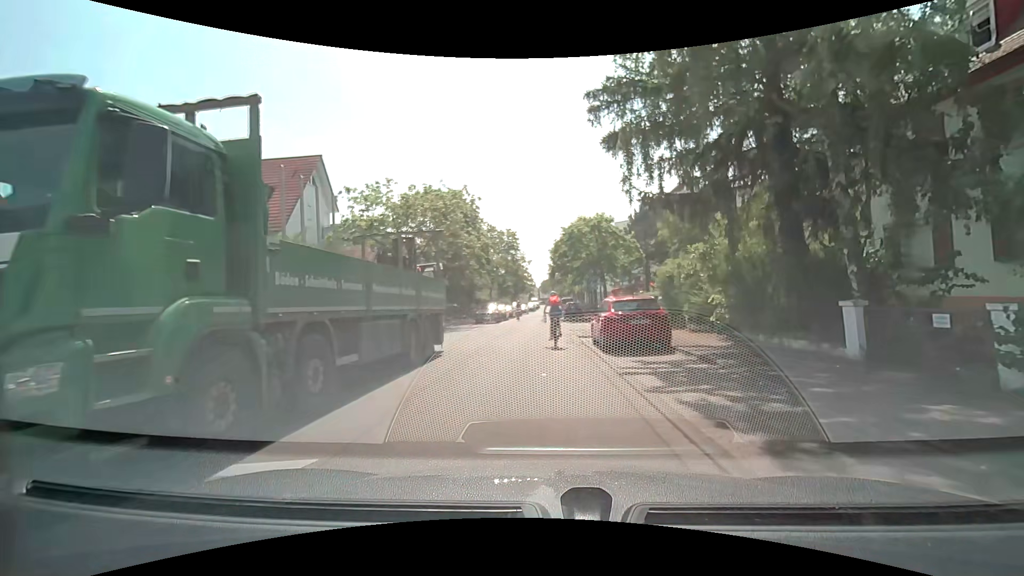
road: residential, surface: asphalt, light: Day
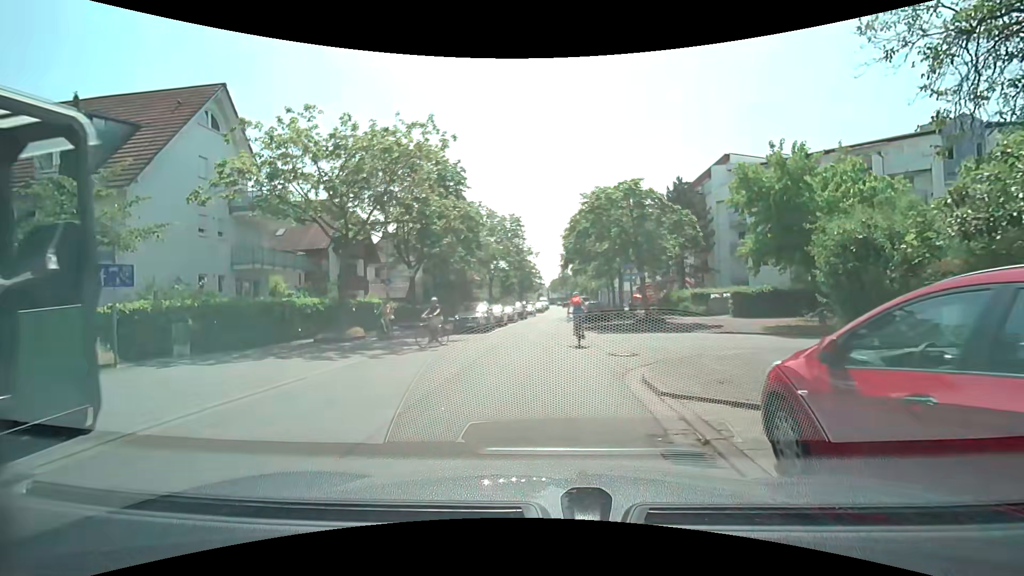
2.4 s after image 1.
(-0.1, +12.3) m; -2°
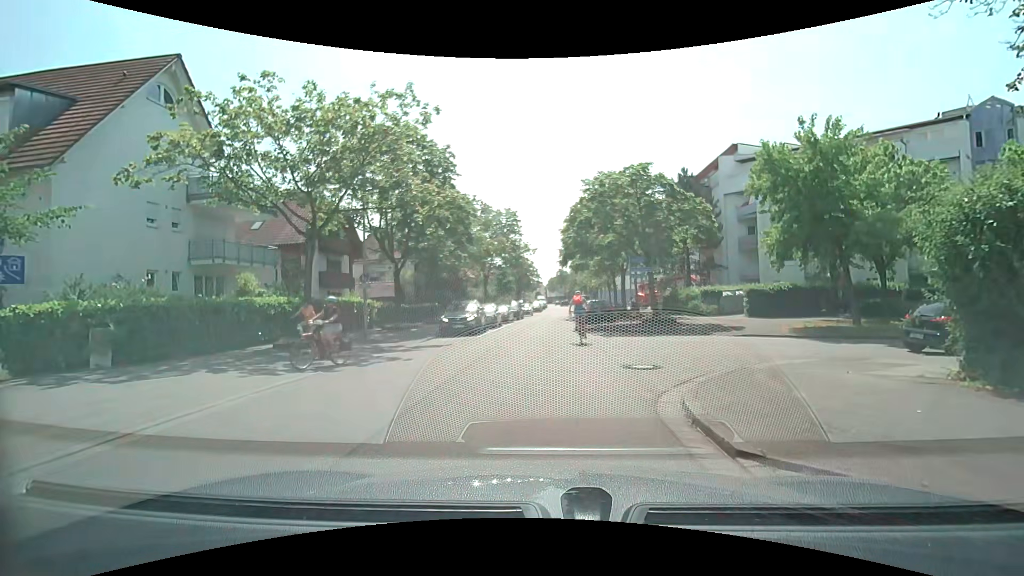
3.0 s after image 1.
(0.0, +2.9) m; +1°
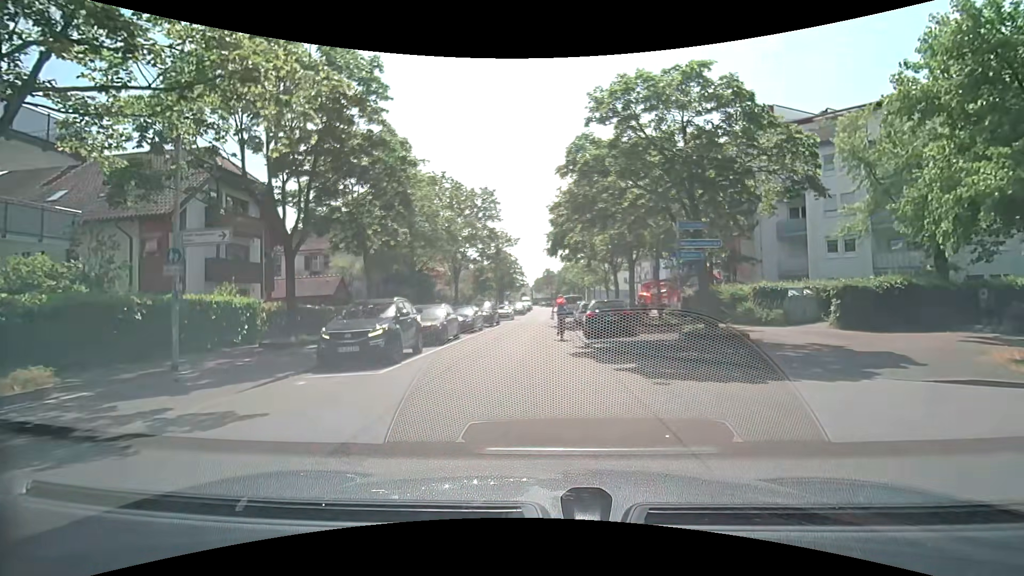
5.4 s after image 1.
(0.0, +10.8) m; +2°
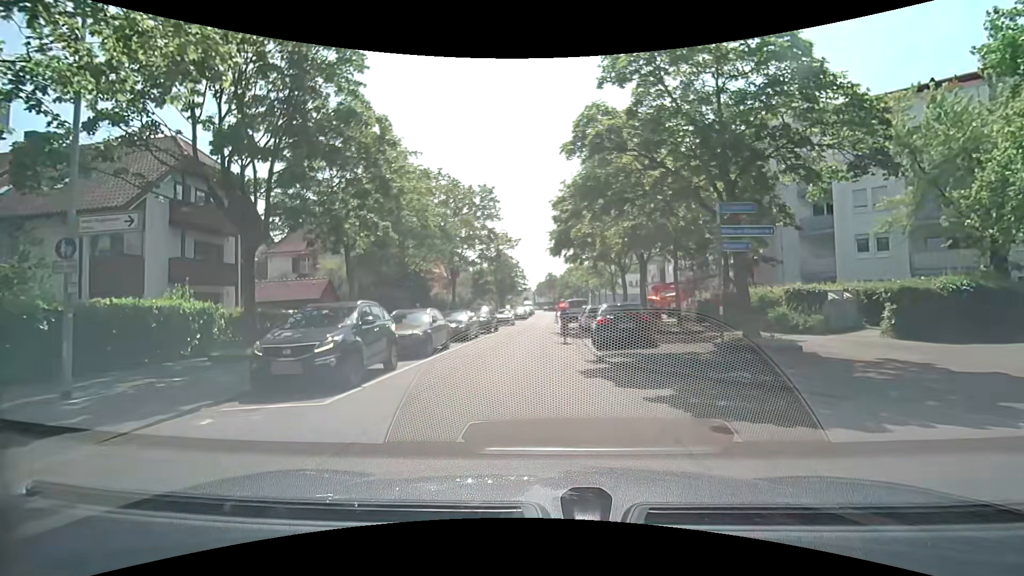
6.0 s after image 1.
(0.0, +2.9) m; -1°
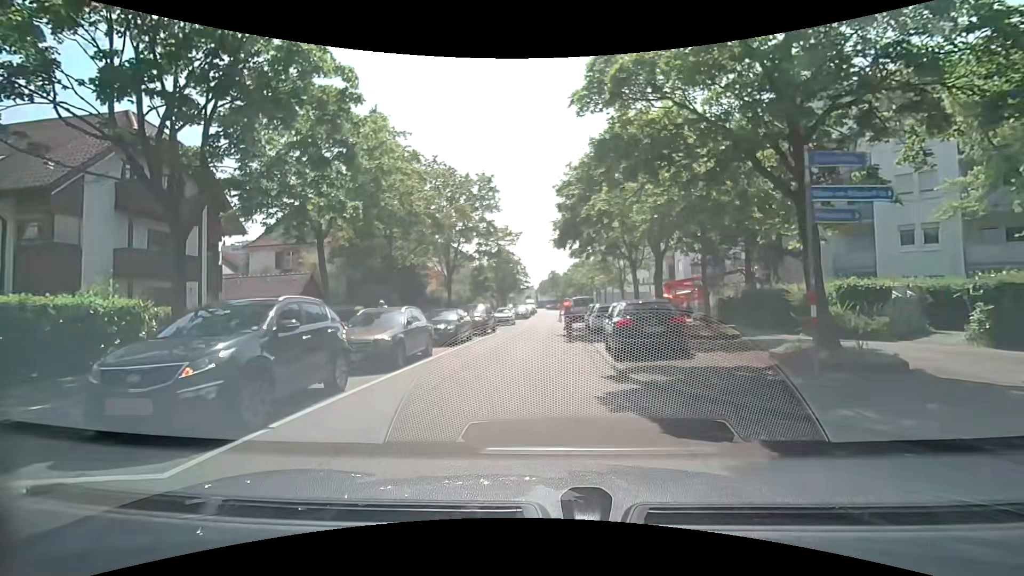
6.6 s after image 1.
(0.0, +3.4) m; 0°
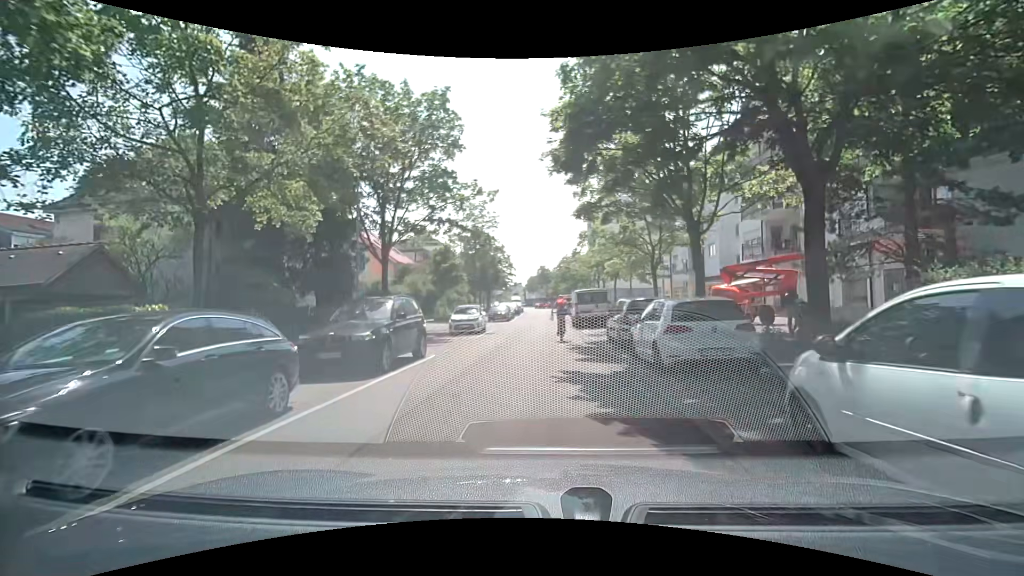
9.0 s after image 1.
(-0.1, +15.5) m; +1°
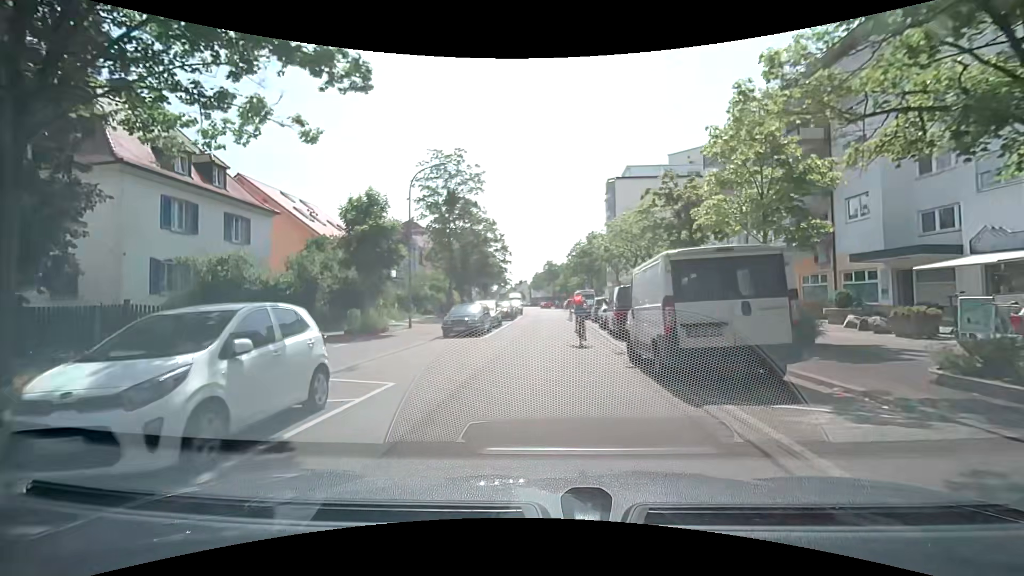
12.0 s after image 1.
(-0.1, +20.2) m; +1°
(0, +10) (0, +20) (0, +30) (0, +40) (0, +50) (-1, +60) (-1, +70) (-1, +80) (-2, +90) (-2, +100) m
